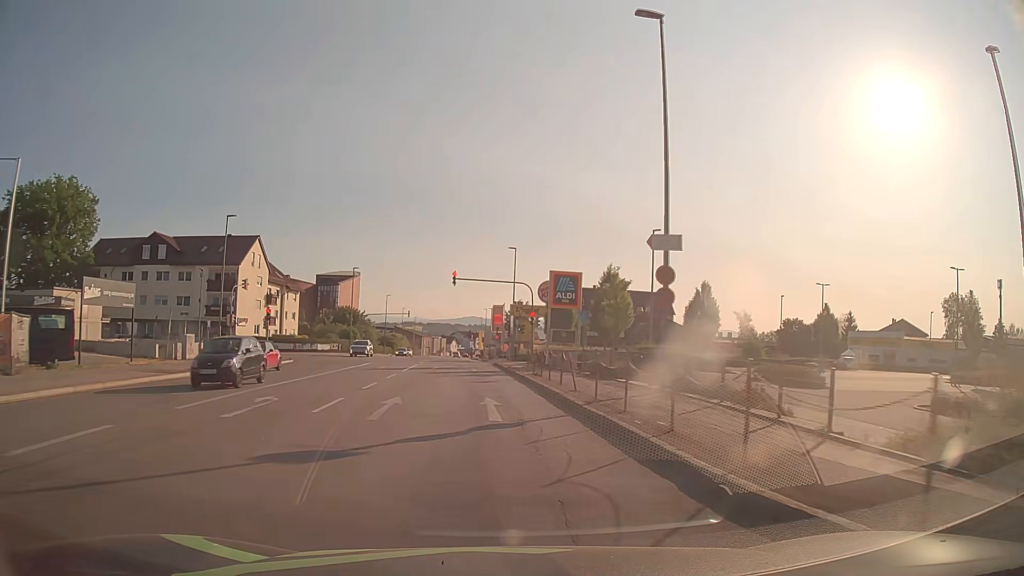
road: tertiary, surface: asphalt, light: Day
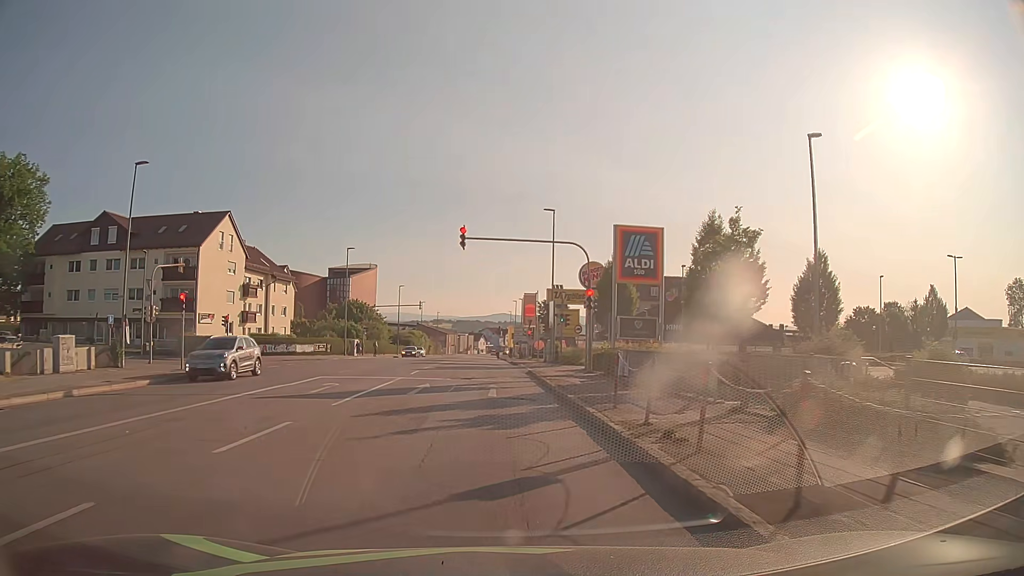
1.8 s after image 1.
(-0.3, +16.5) m; -2°
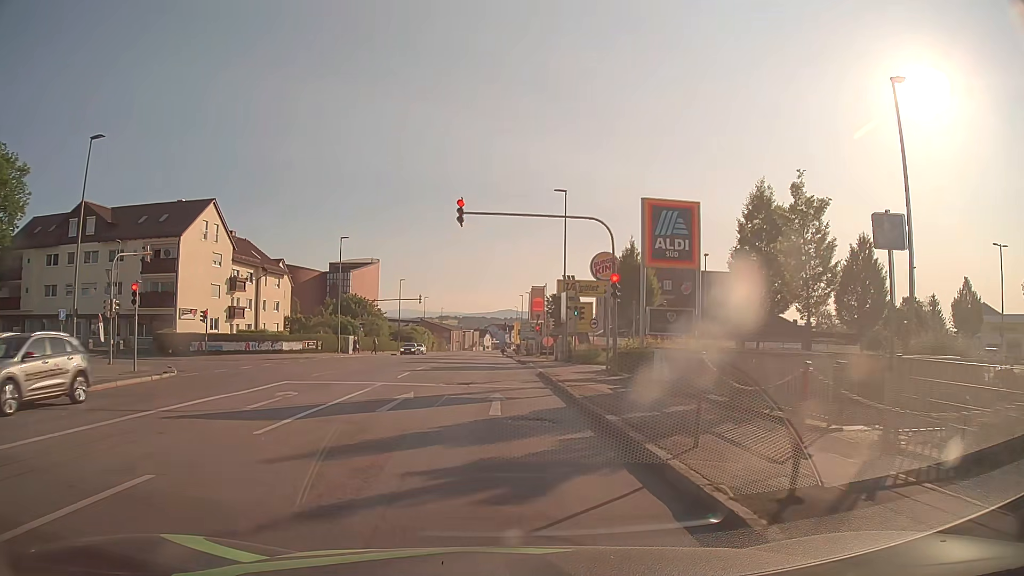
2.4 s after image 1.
(0.0, +4.7) m; 0°
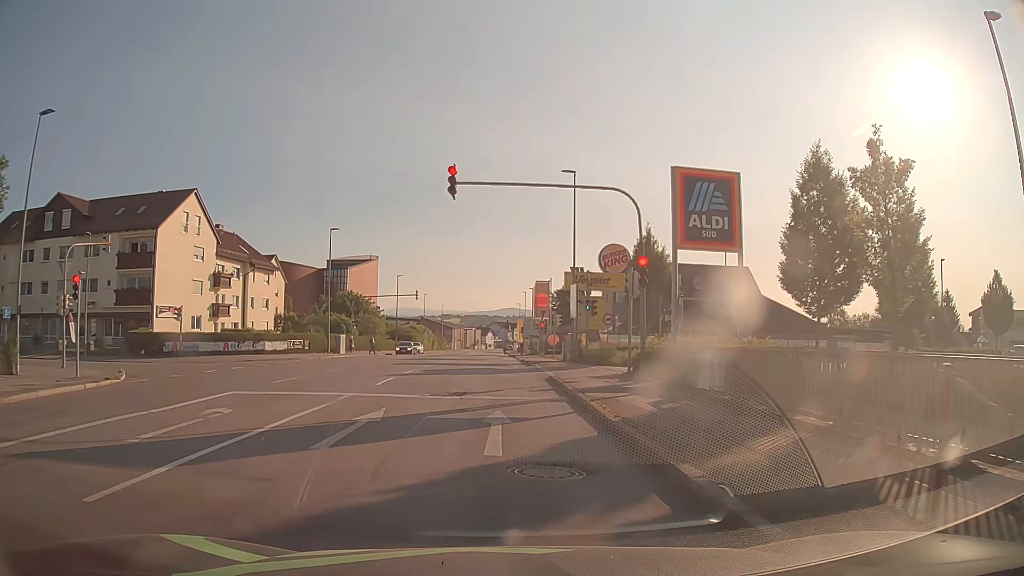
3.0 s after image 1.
(0.0, +4.2) m; 0°
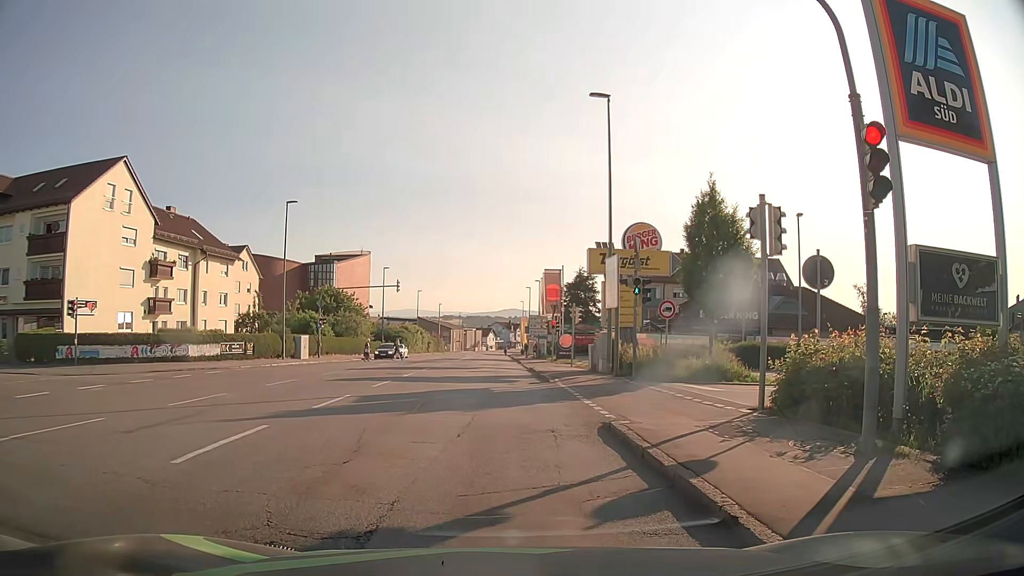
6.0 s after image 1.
(0.0, +11.3) m; +1°
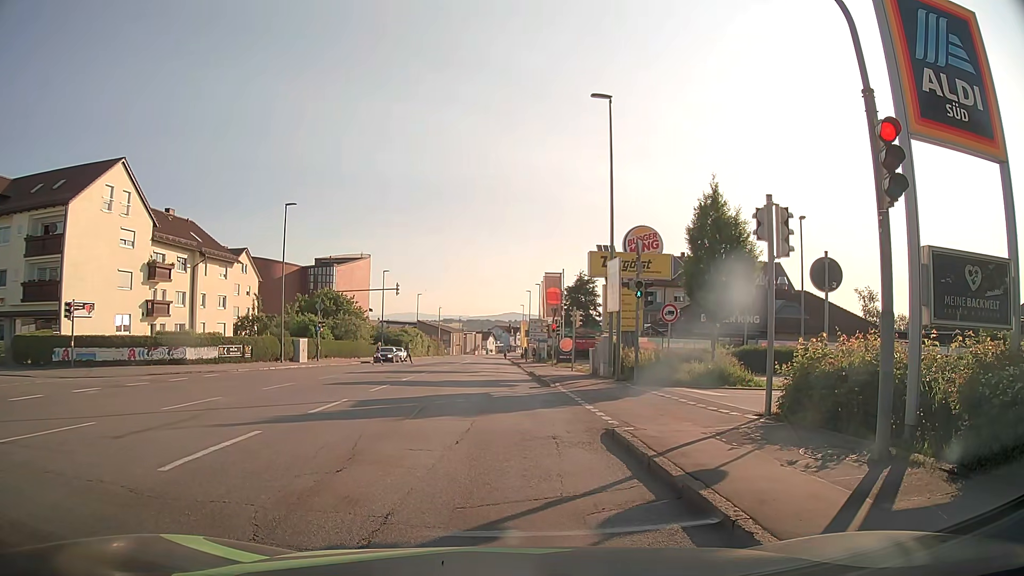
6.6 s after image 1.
(0.0, +0.3) m; 0°
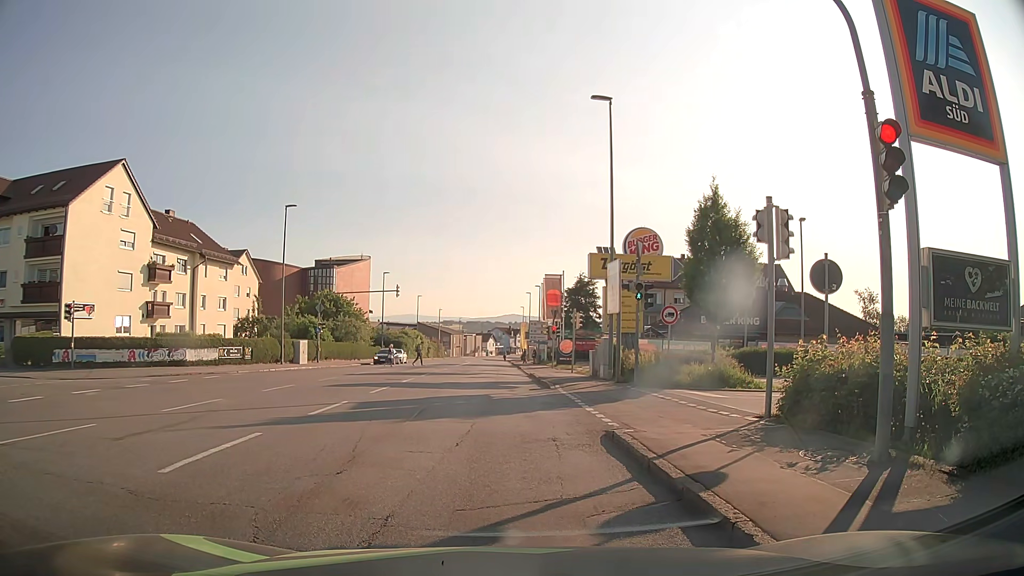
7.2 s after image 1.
(0.0, +0.1) m; 0°
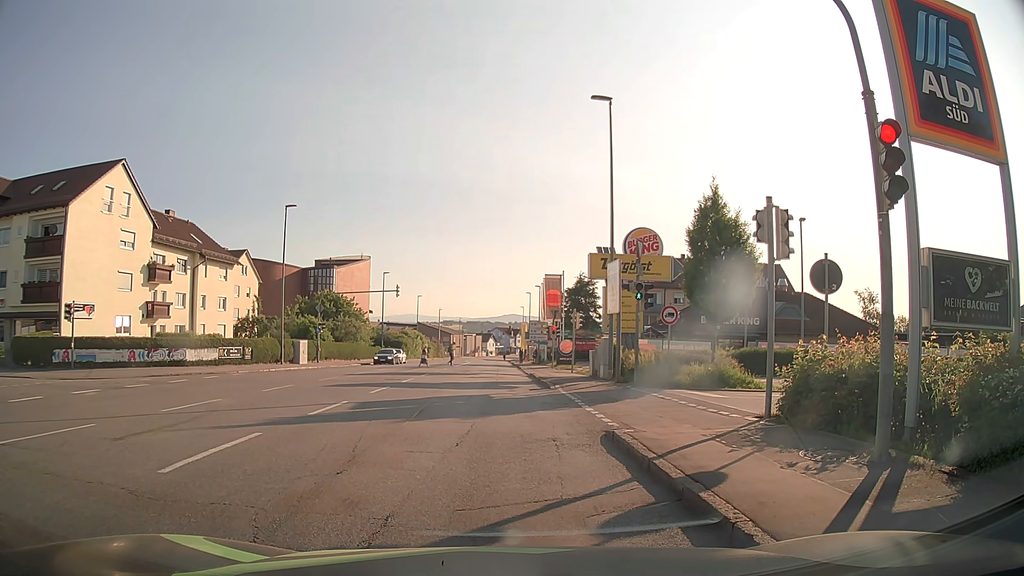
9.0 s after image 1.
(0.0, 0.0) m; 0°
